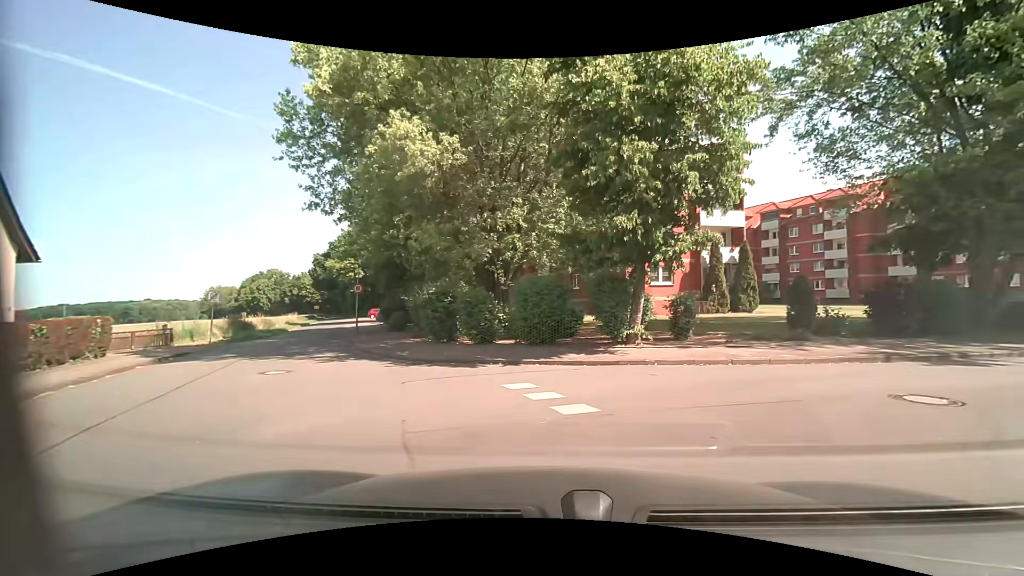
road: residential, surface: asphalt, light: Day
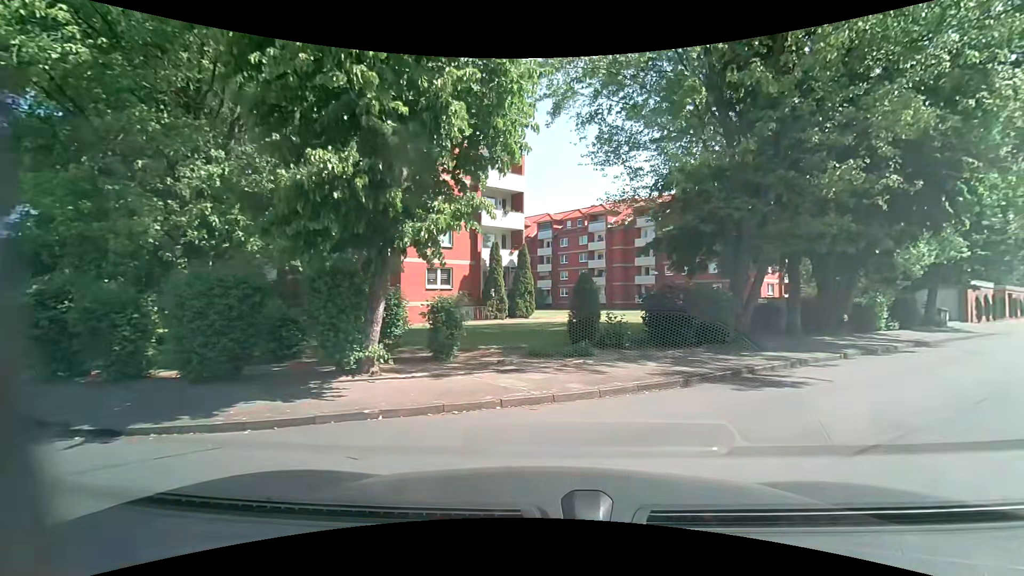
(+0.9, +4.8) m; +24°
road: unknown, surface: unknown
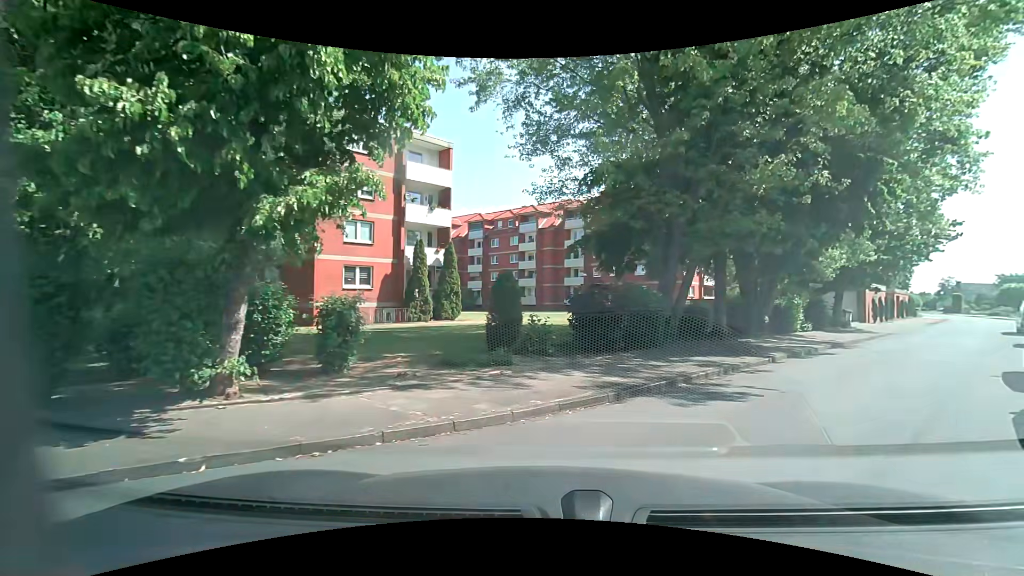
(+0.1, +1.5) m; +7°
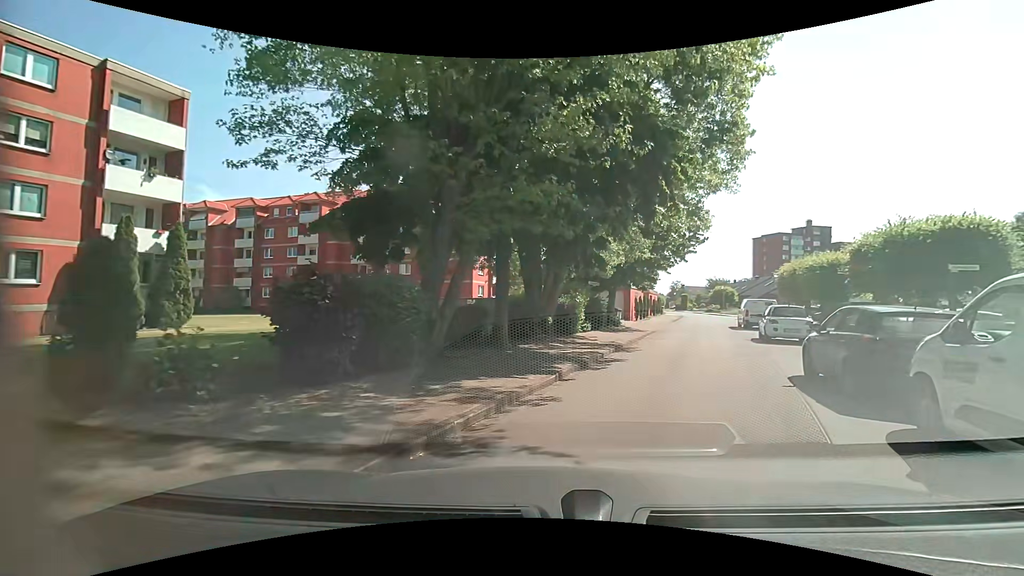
(+0.9, +4.5) m; +22°
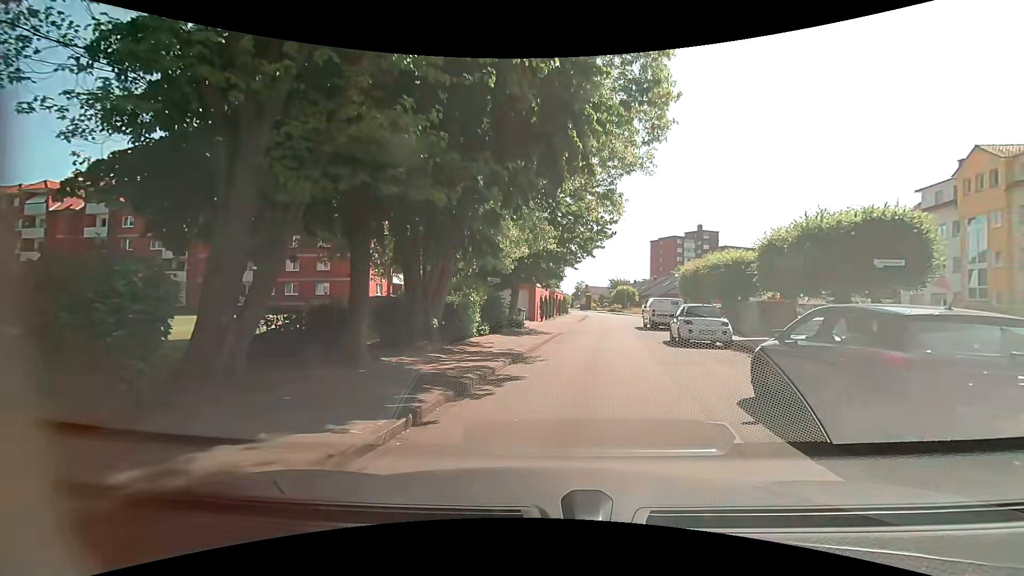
(+0.4, +3.5) m; +11°
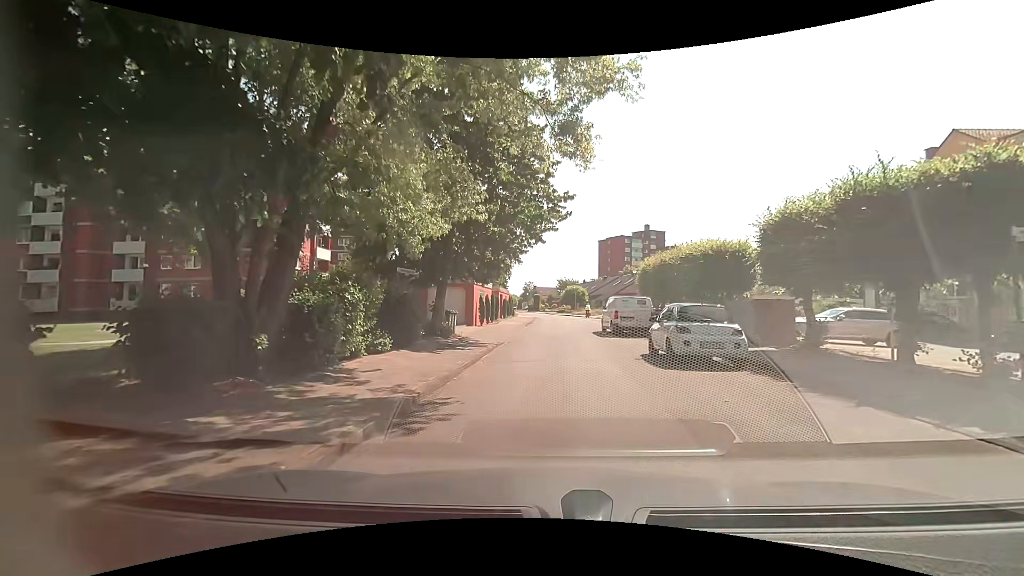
(+0.4, +6.2) m; +7°
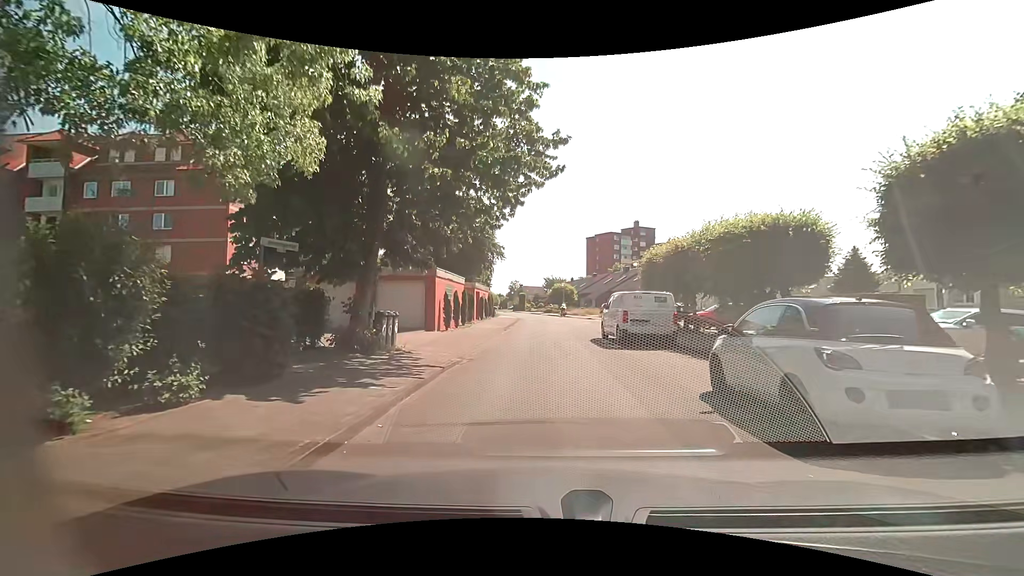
(+0.2, +6.7) m; +4°
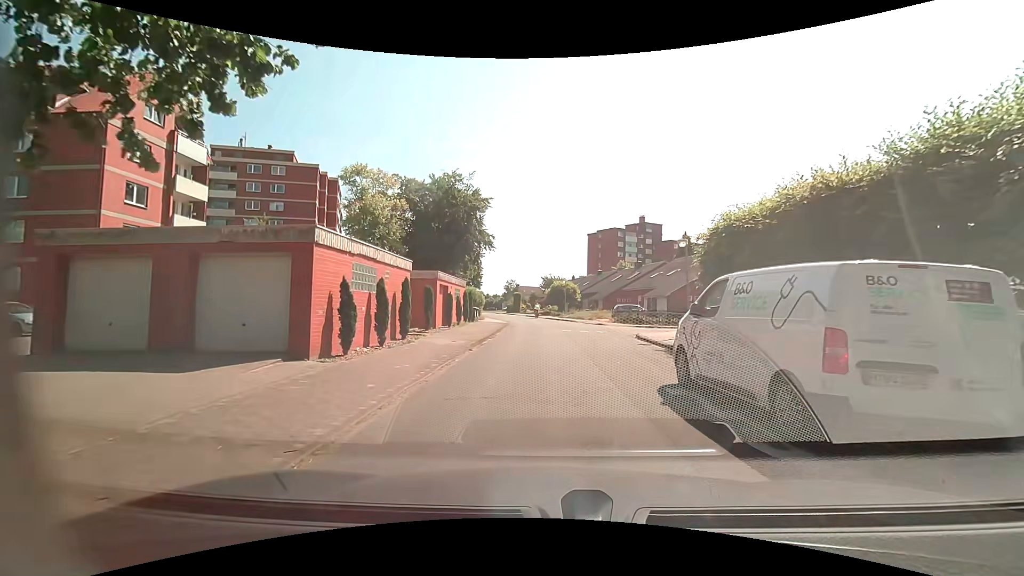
(-0.6, +12.0) m; -2°
(0, +10) (+1, +20) (+2, +30) (+2, +40) (0, +50) (-3, +59) (-5, +69) (-7, +79) (-10, +89) (-12, +98) m
